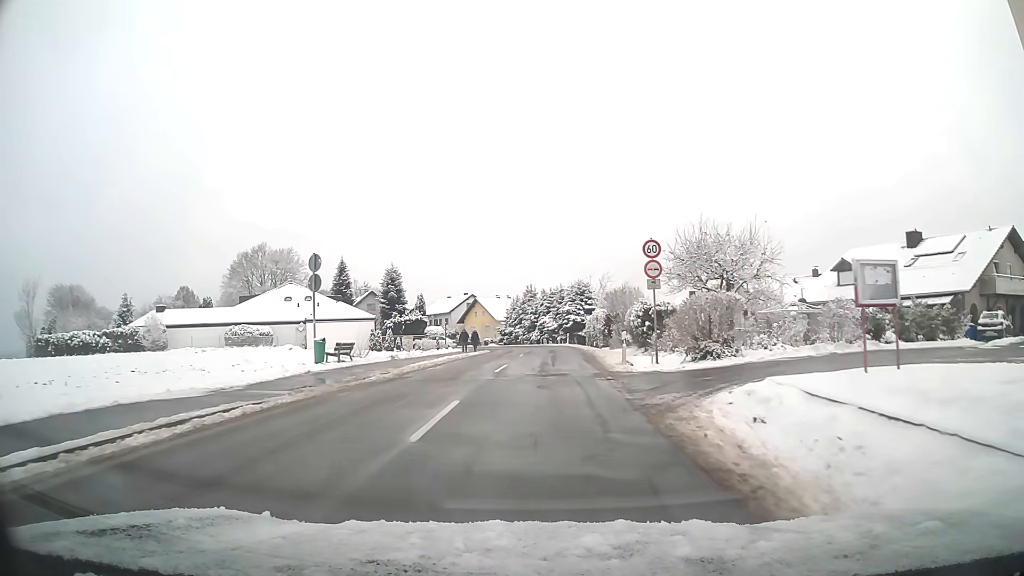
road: tertiary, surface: asphalt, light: Day
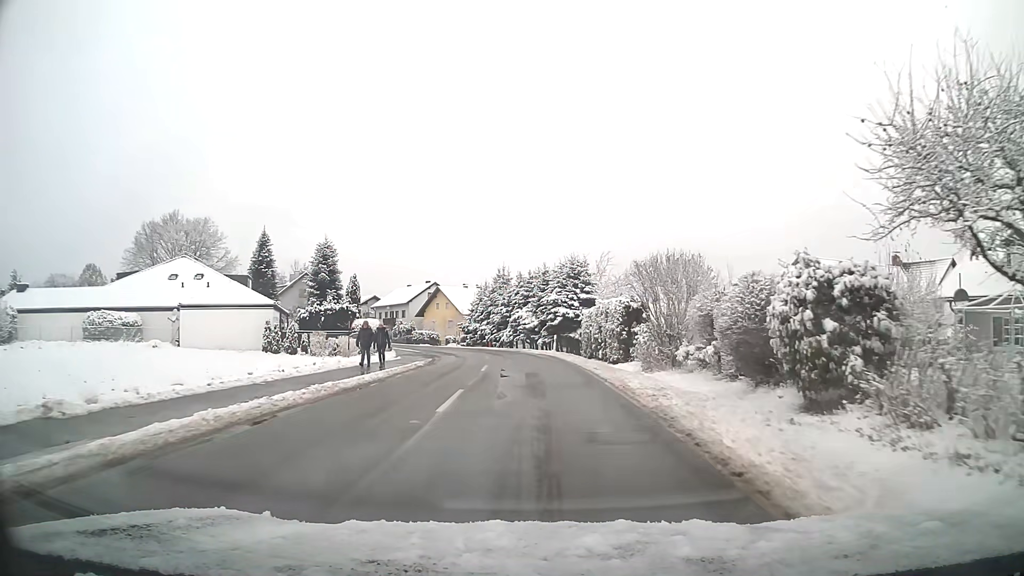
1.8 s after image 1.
(+0.4, +21.2) m; +2°
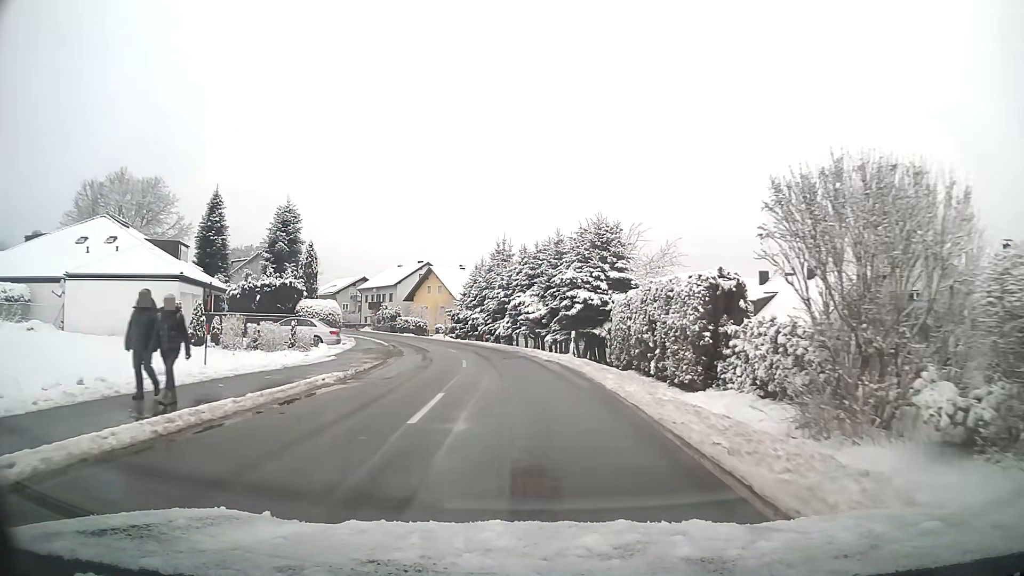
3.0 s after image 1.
(-0.1, +13.8) m; -1°
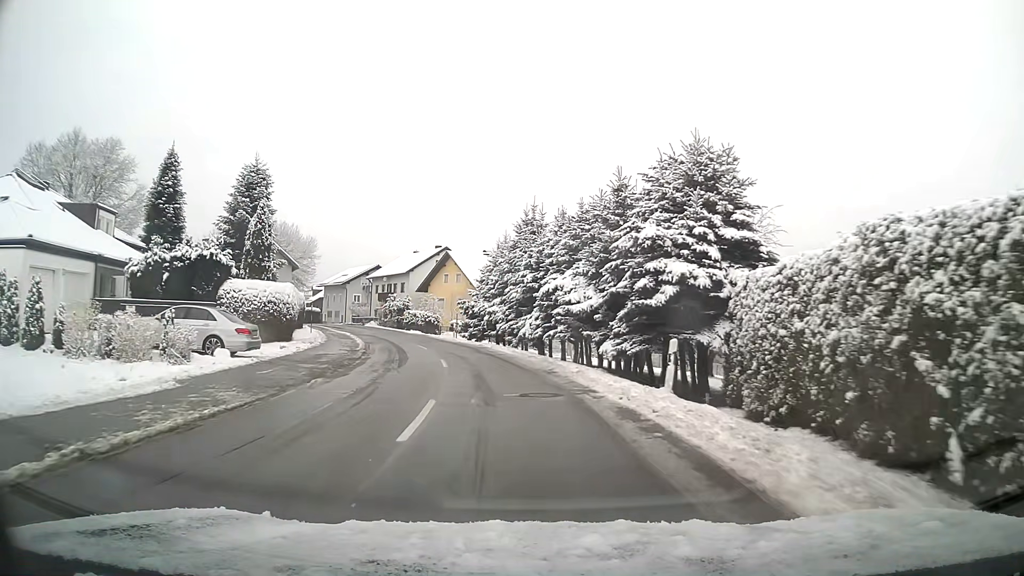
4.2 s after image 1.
(-0.4, +13.9) m; -3°
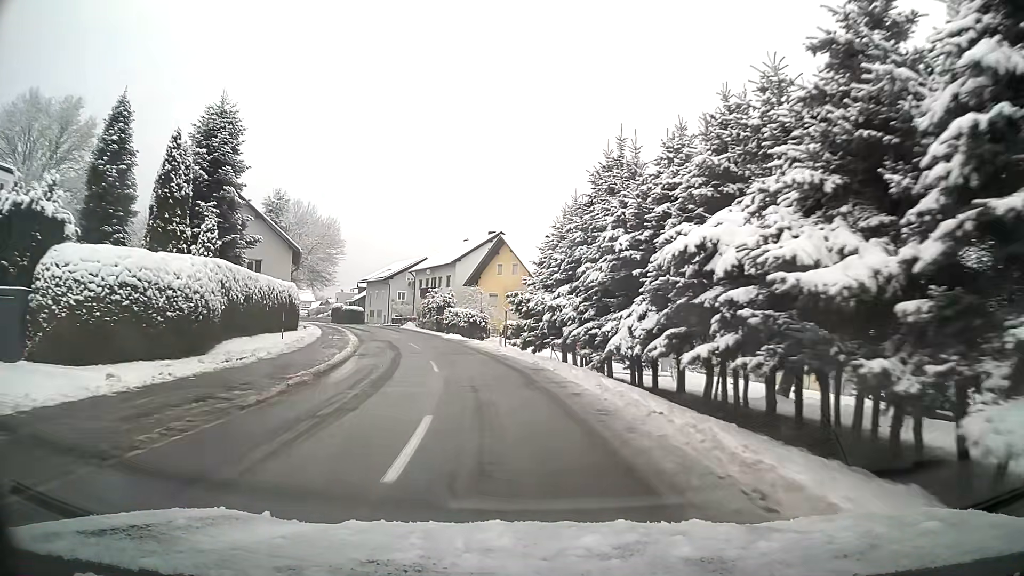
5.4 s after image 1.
(-0.7, +14.2) m; -6°
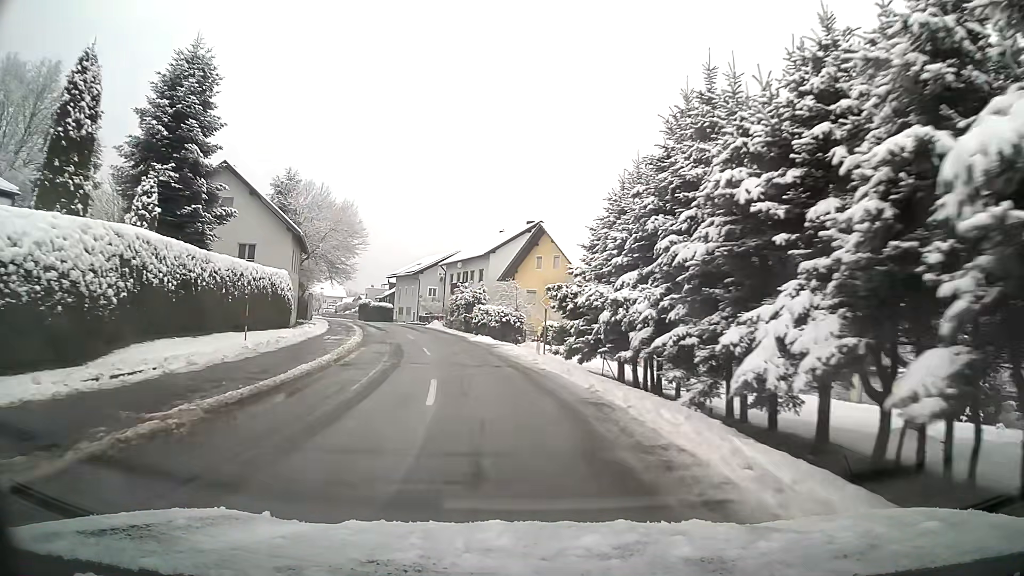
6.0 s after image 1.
(-0.2, +7.2) m; -3°
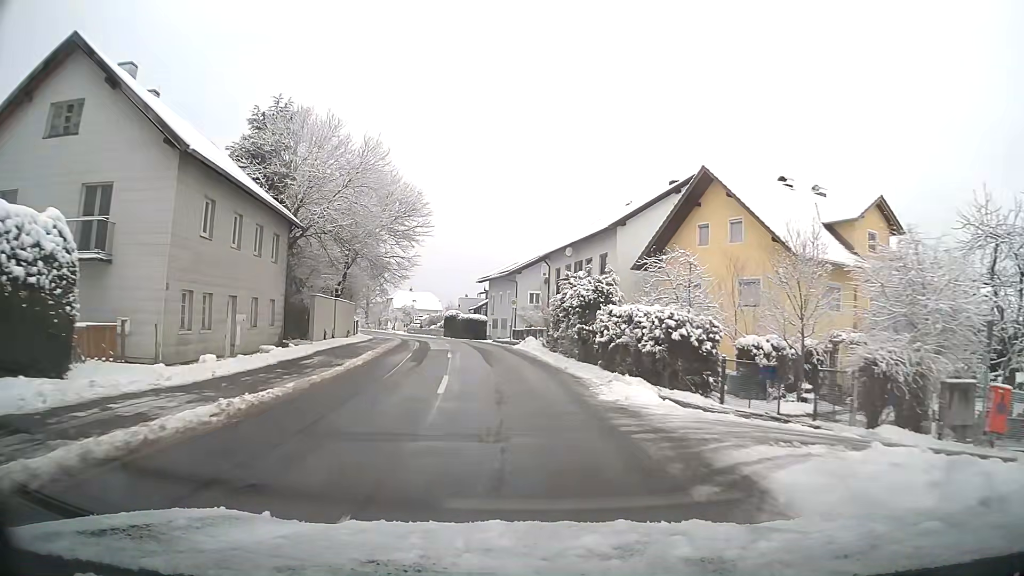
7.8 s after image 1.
(-1.8, +22.4) m; -9°
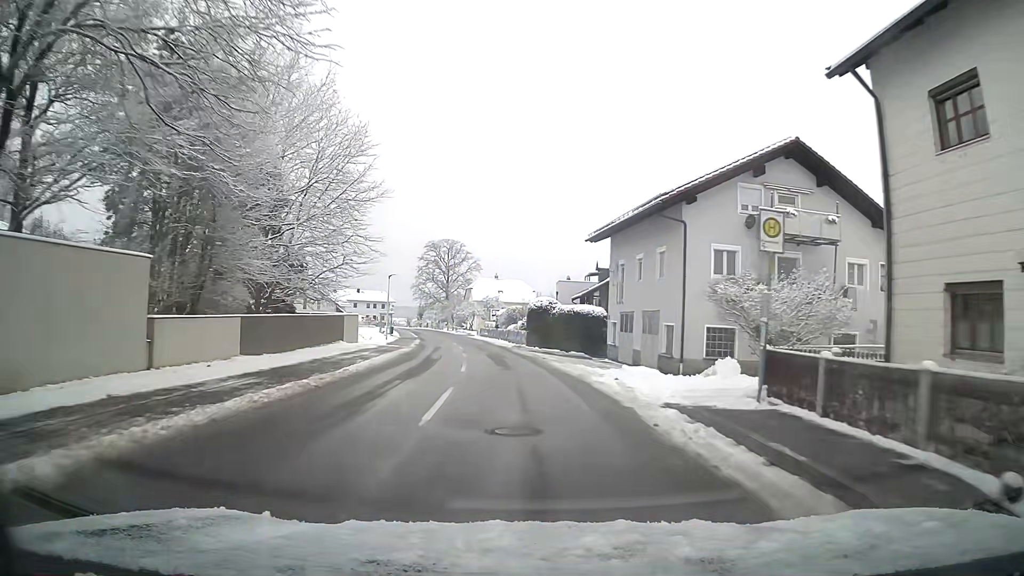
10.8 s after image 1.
(-3.5, +38.9) m; -9°
